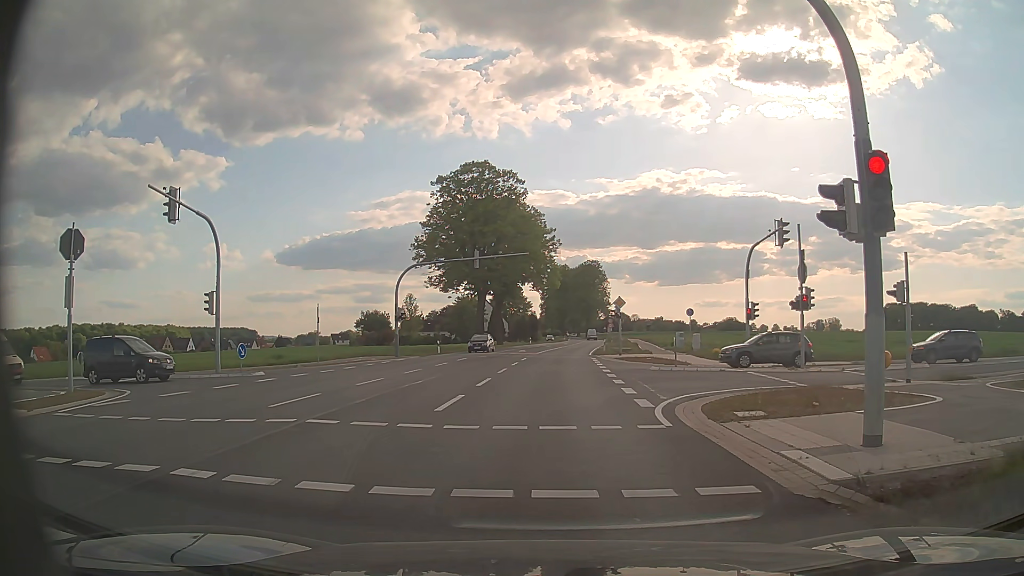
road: secondary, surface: asphalt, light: Day
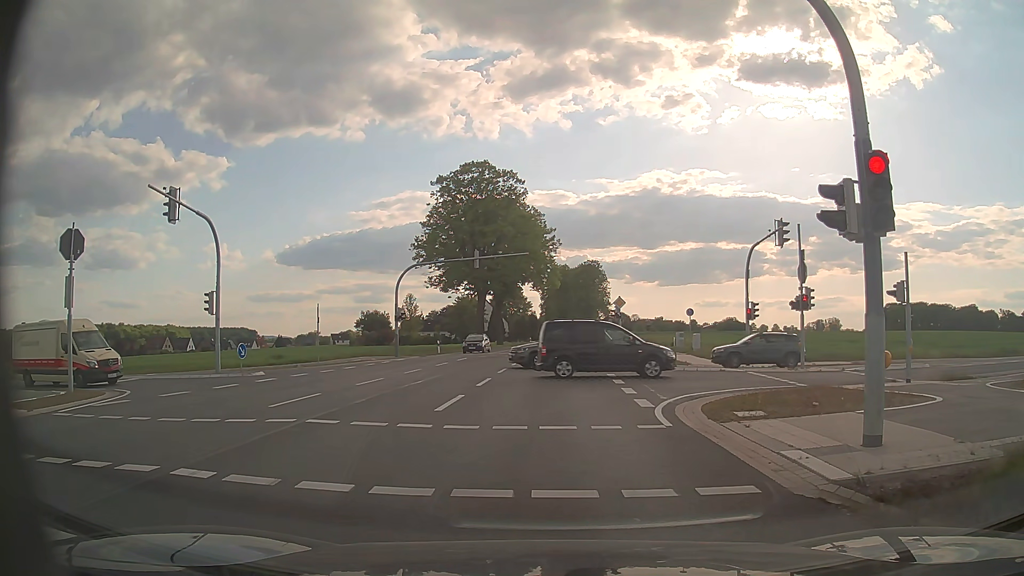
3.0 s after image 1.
(0.0, 0.0) m; 0°
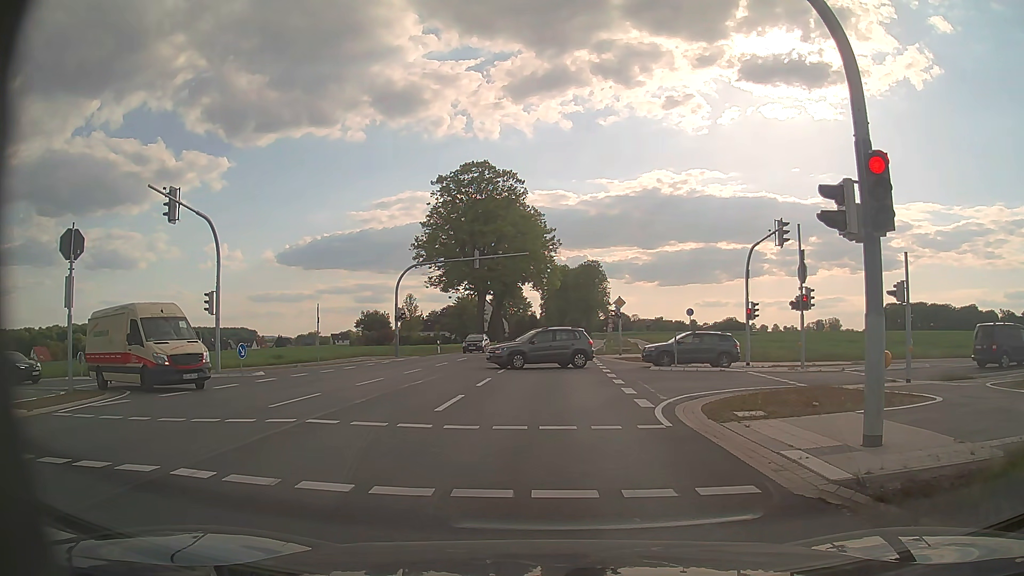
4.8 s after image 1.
(0.0, 0.0) m; 0°
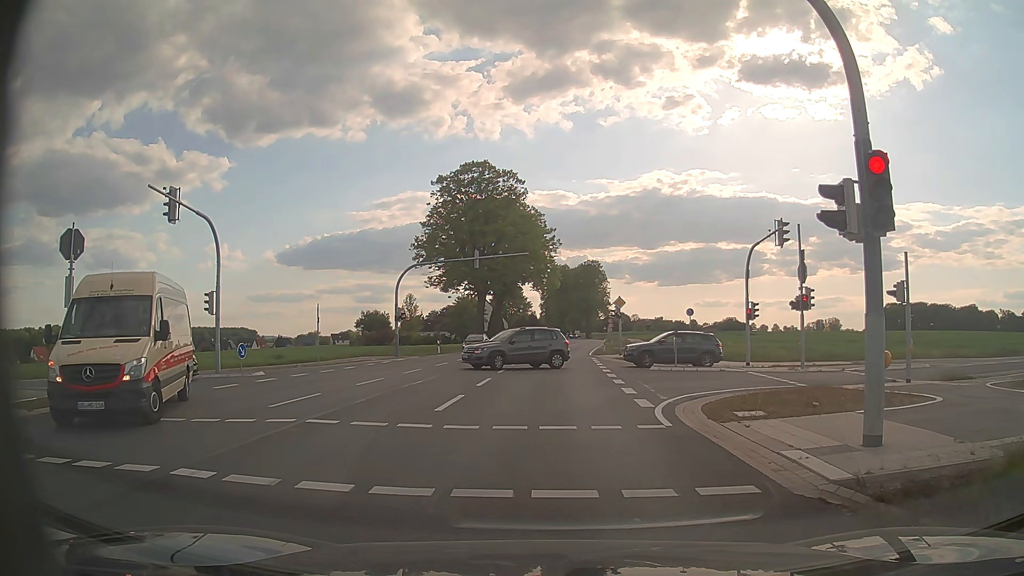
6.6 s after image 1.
(0.0, 0.0) m; 0°
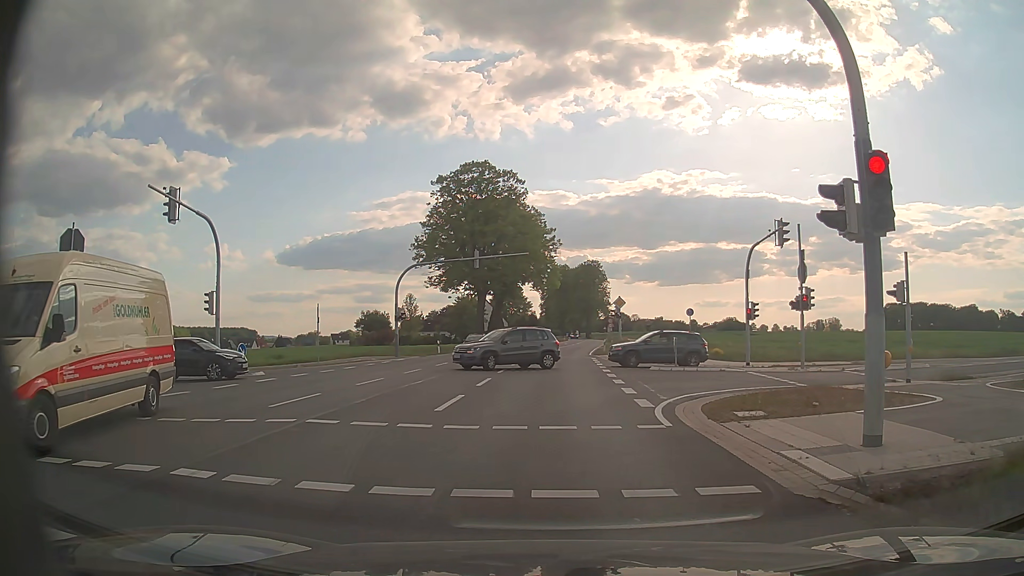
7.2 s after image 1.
(0.0, 0.0) m; 0°
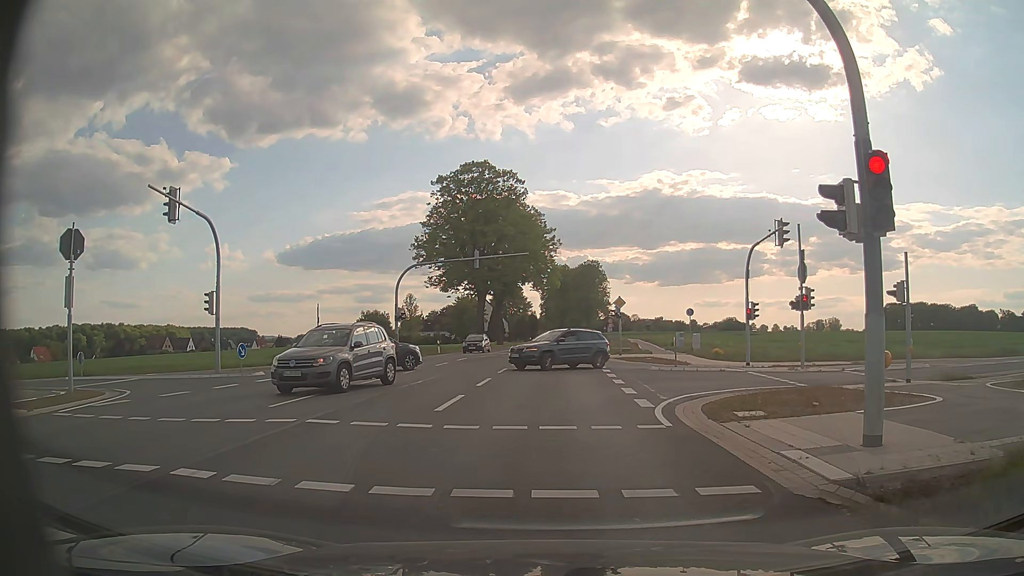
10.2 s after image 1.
(0.0, 0.0) m; 0°
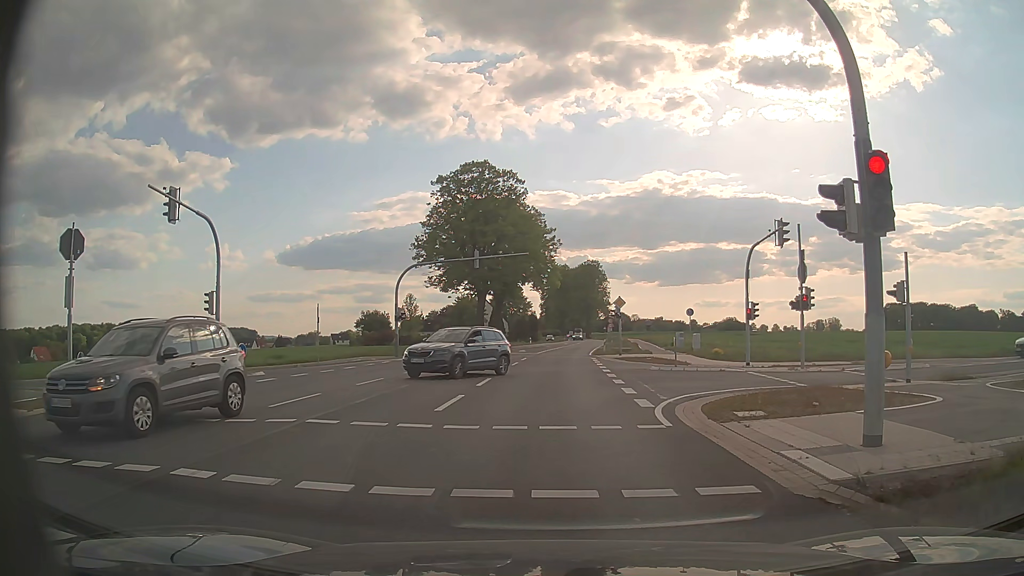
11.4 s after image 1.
(0.0, 0.0) m; 0°
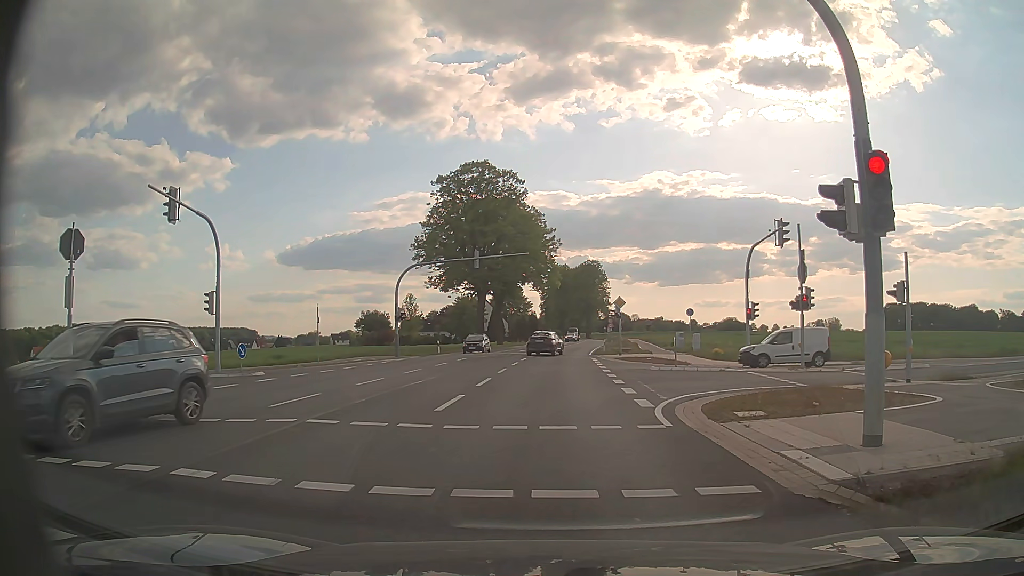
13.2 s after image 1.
(0.0, 0.0) m; 0°
(0, +10) (0, +20) (0, +30) (+1, +40) (+1, +50) (+2, +60) (+3, +70) (+4, +80) (+5, +90) (+6, +100) m
